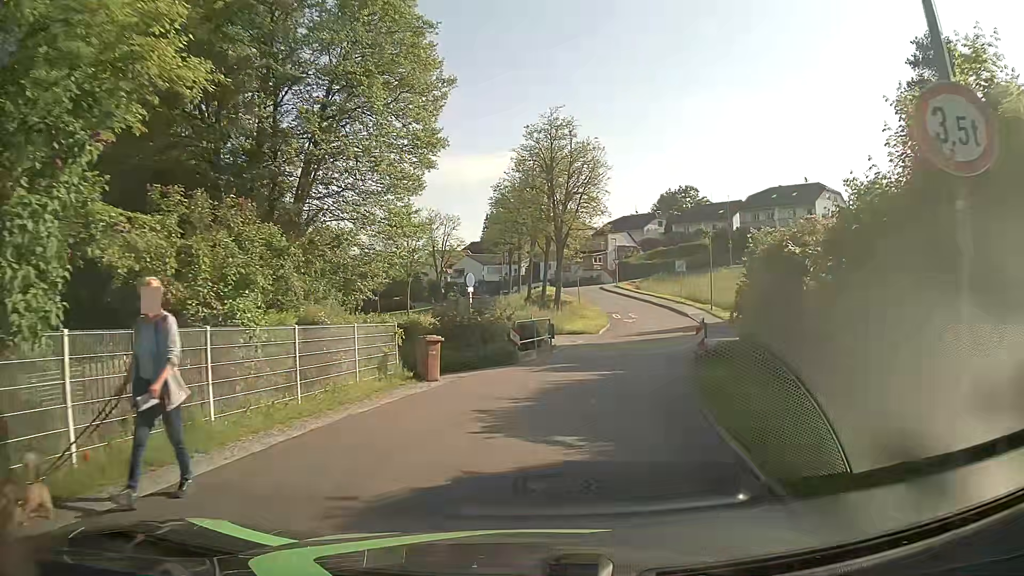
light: Day
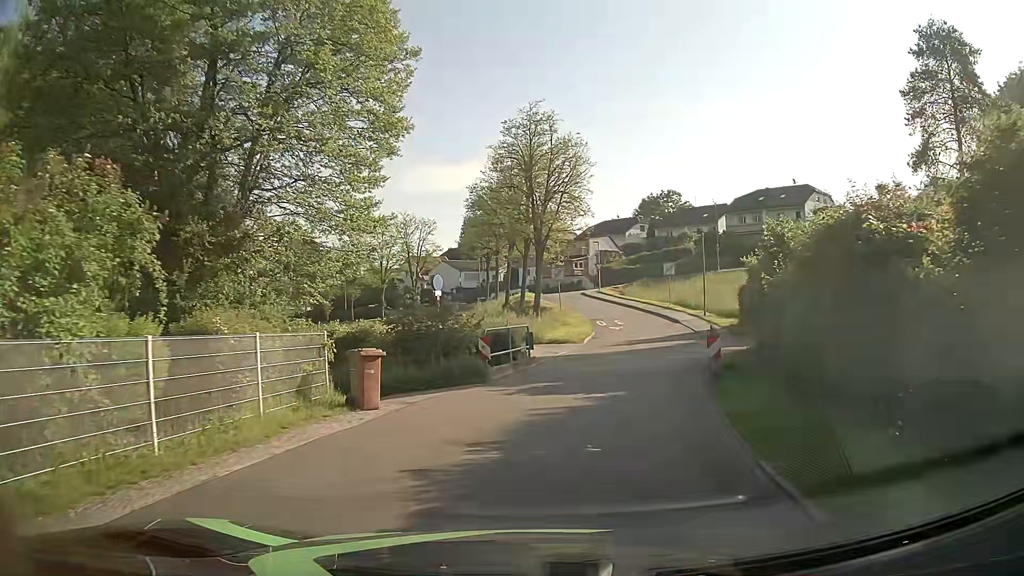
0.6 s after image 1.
(+0.1, +3.6) m; +1°
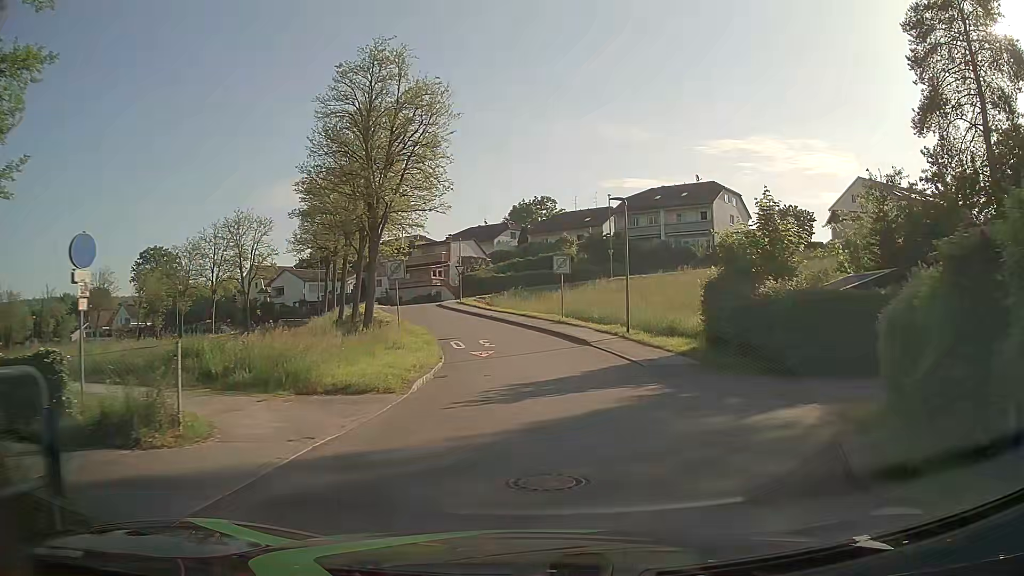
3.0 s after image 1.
(+1.7, +15.8) m; +11°
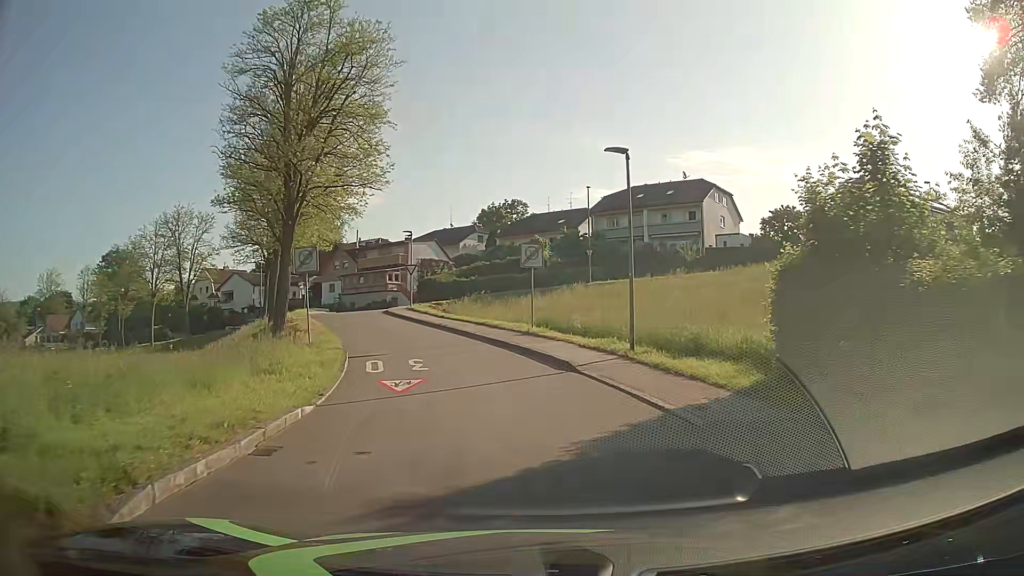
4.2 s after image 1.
(+0.4, +8.7) m; +4°
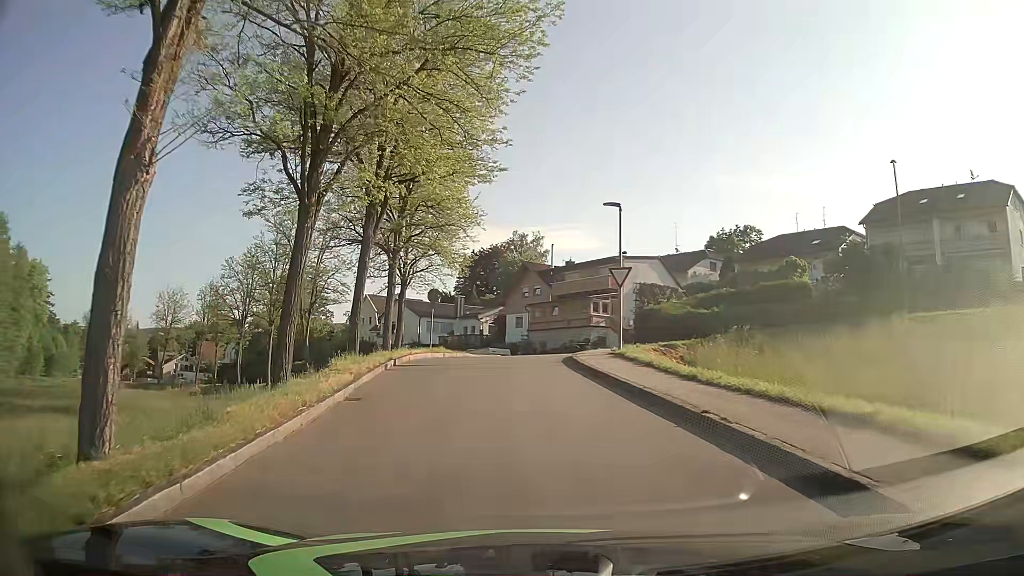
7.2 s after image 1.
(-3.1, +21.3) m; -19°
(0, +10) (-1, +20) (+1, +30) (+8, +36) (+18, +34) (+27, +30) (+36, +26) (+46, +24) (+56, +22) (+66, +21) m
